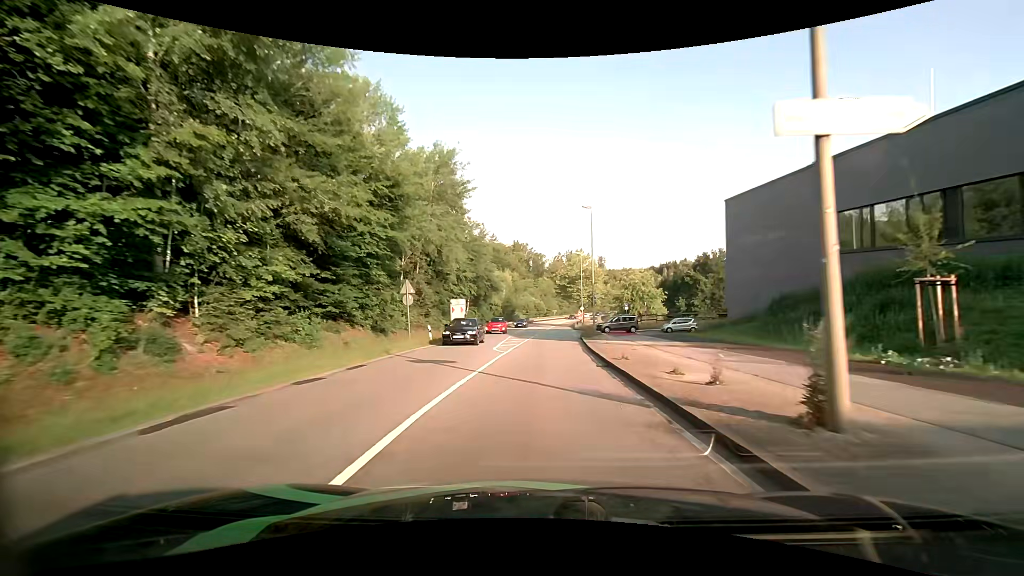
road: secondary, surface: asphalt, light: Day
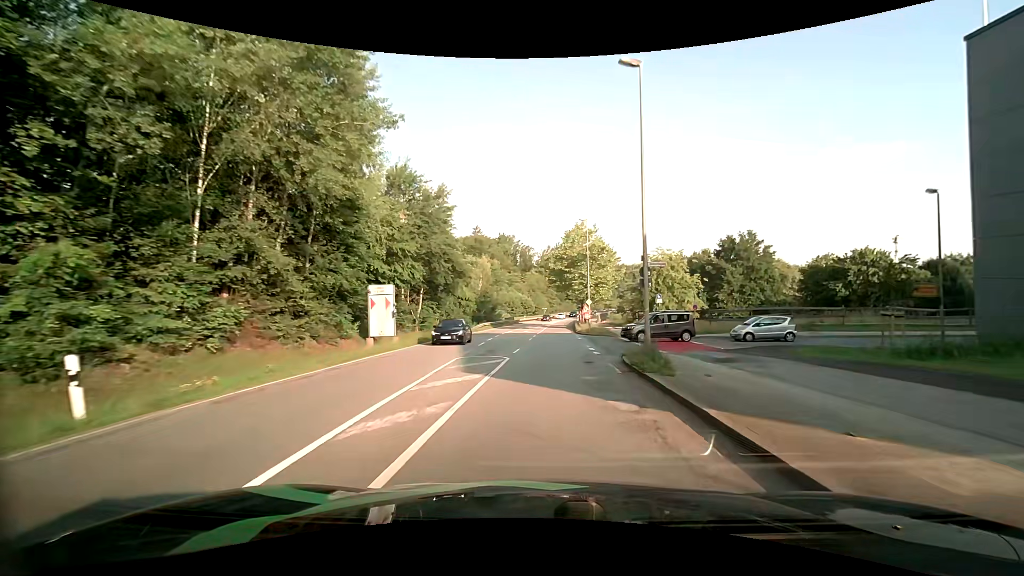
(+0.2, +22.5) m; +1°
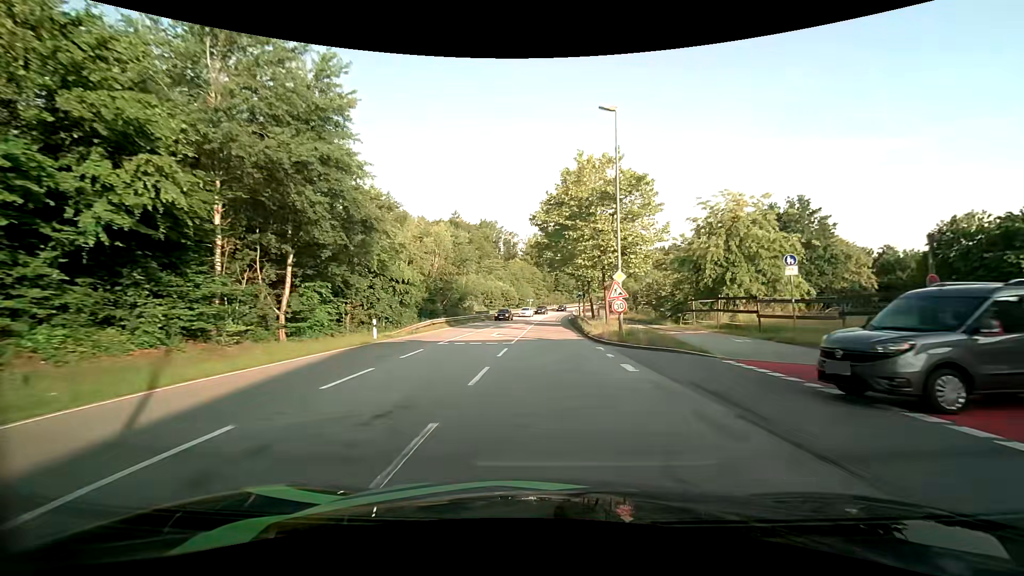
(+0.2, +23.3) m; +1°
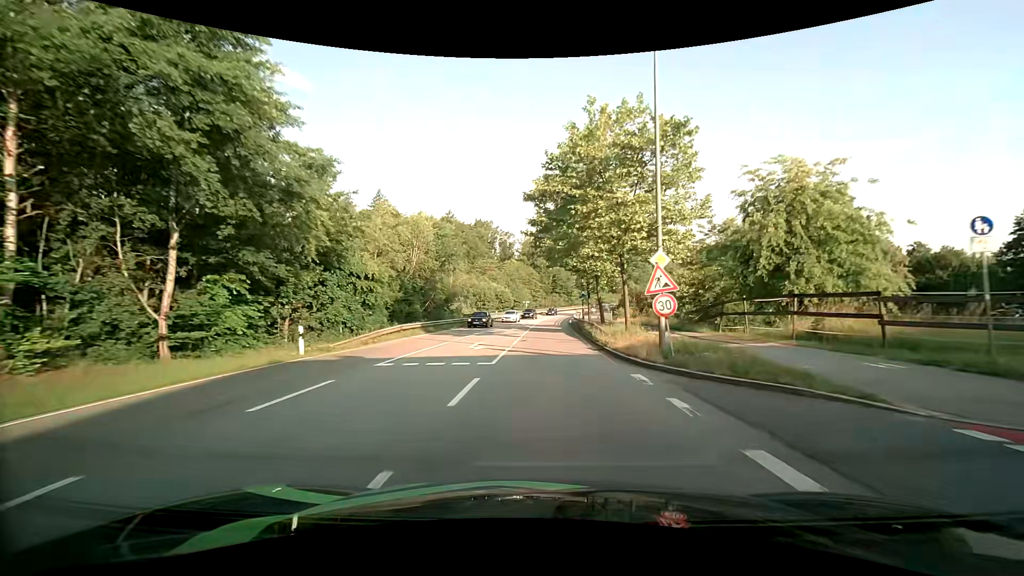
(0.0, +7.8) m; 0°
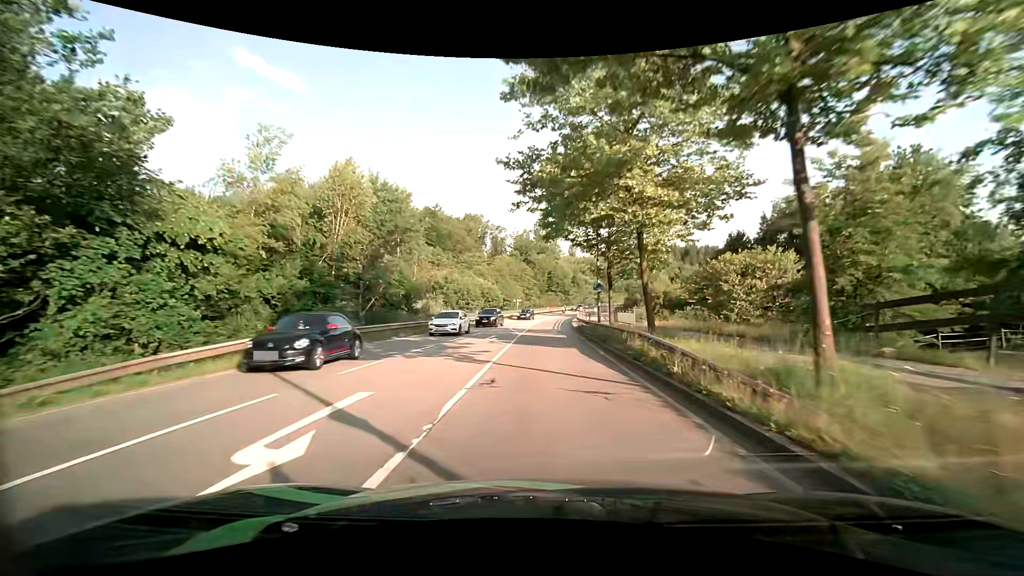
(+0.1, +15.4) m; +1°
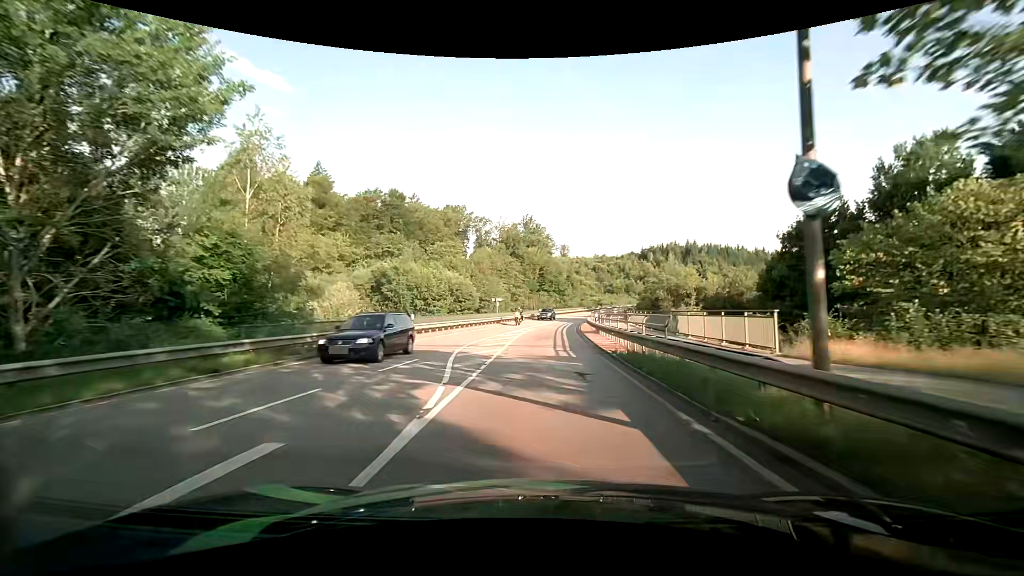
(+0.3, +23.3) m; +1°
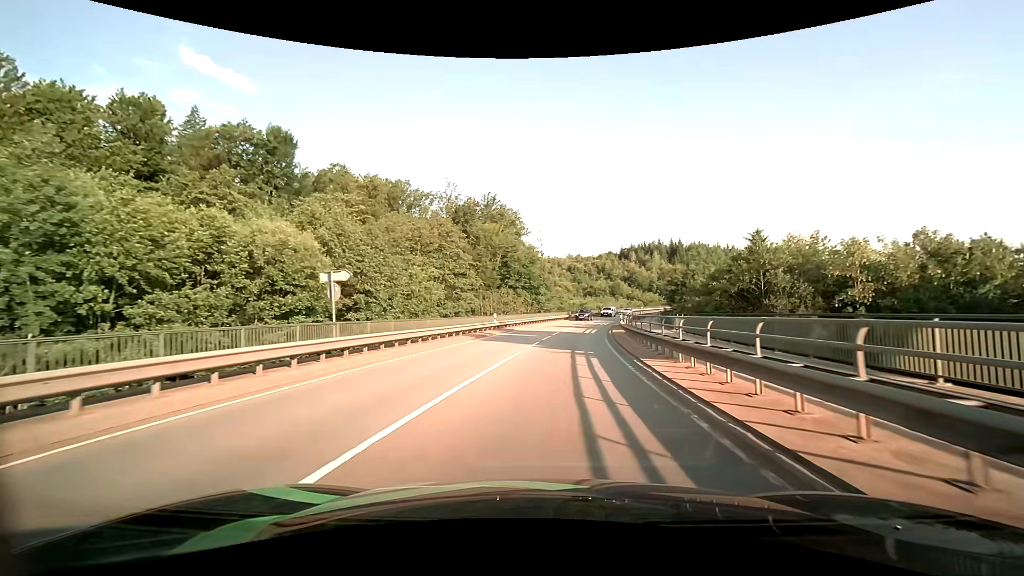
(+0.8, +39.5) m; +3°
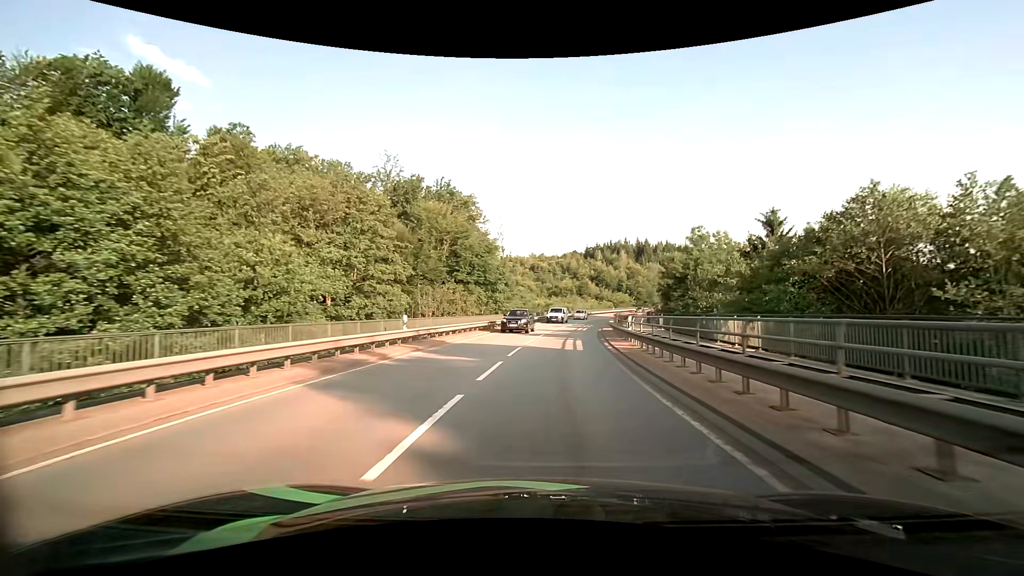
(+0.6, +16.0) m; +4°
(0, +10) (+1, +20) (+2, +30) (+3, +40) (+4, +50) (+6, +60) (+8, +69) (+11, +79) (+13, +89) (+16, +98) m
